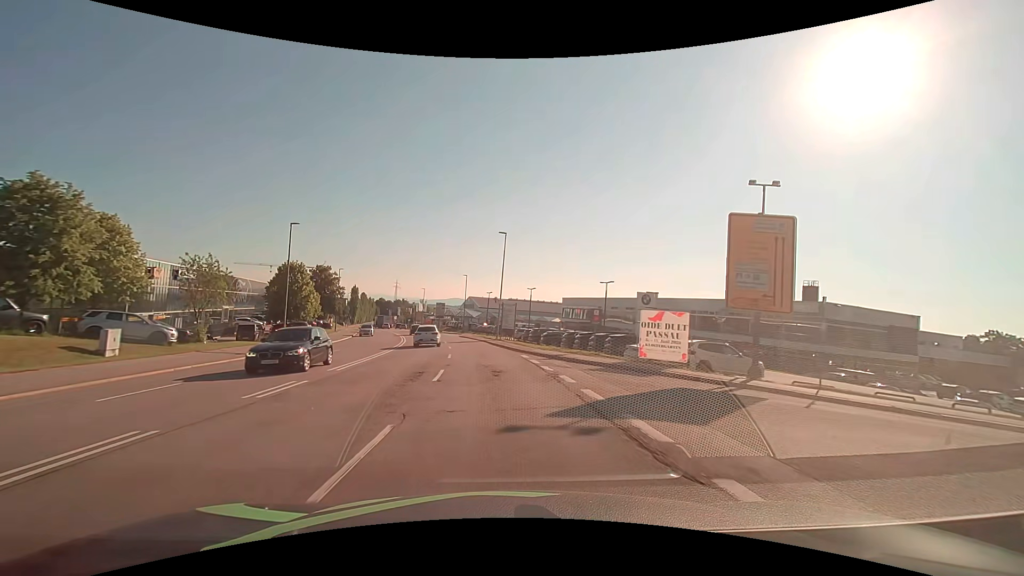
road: secondary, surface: asphalt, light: Day
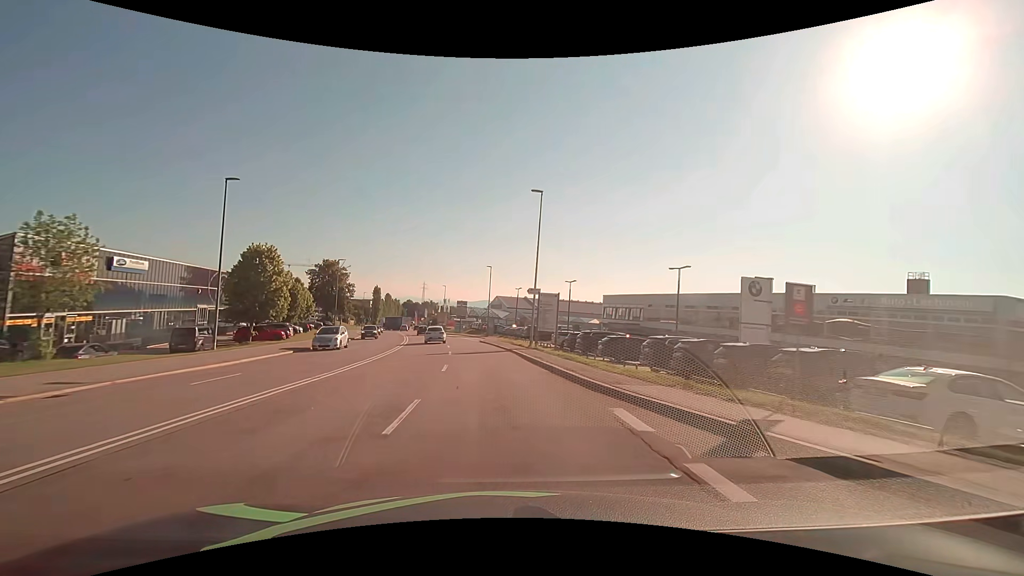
(-0.5, +15.3) m; -4°
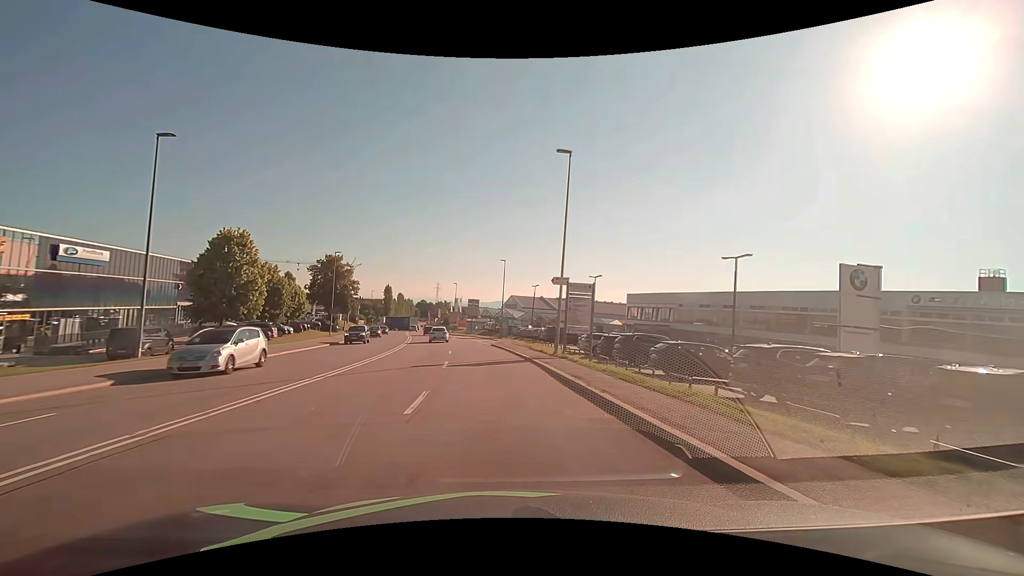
(-0.1, +7.6) m; -2°
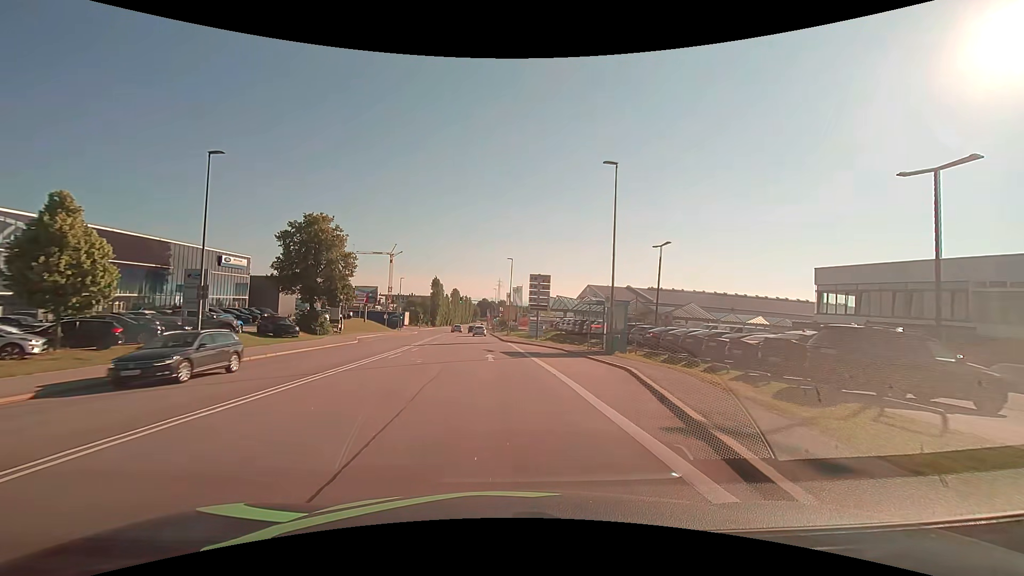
(-2.5, +38.0) m; -7°
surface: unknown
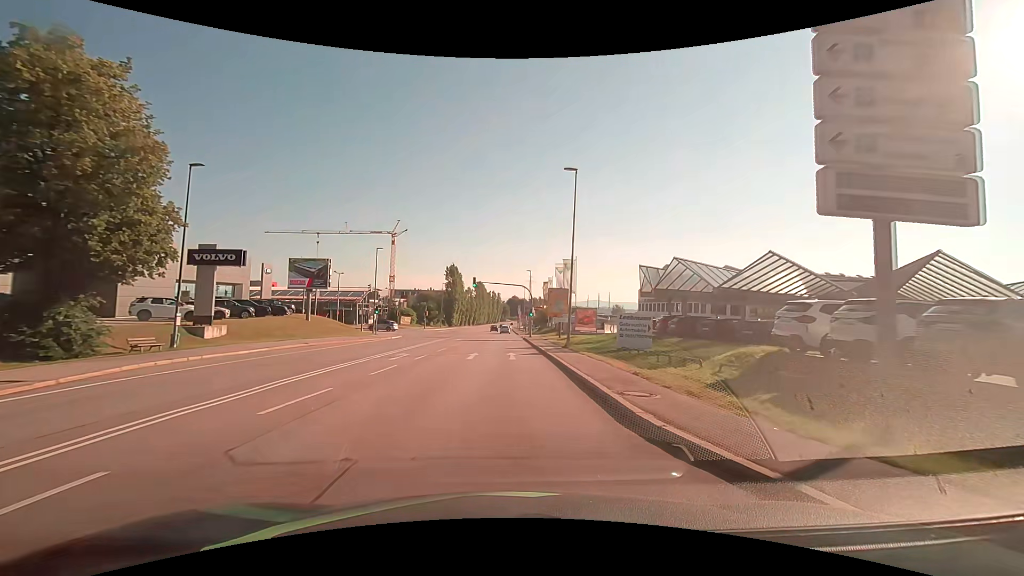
(-1.7, +38.3) m; -4°
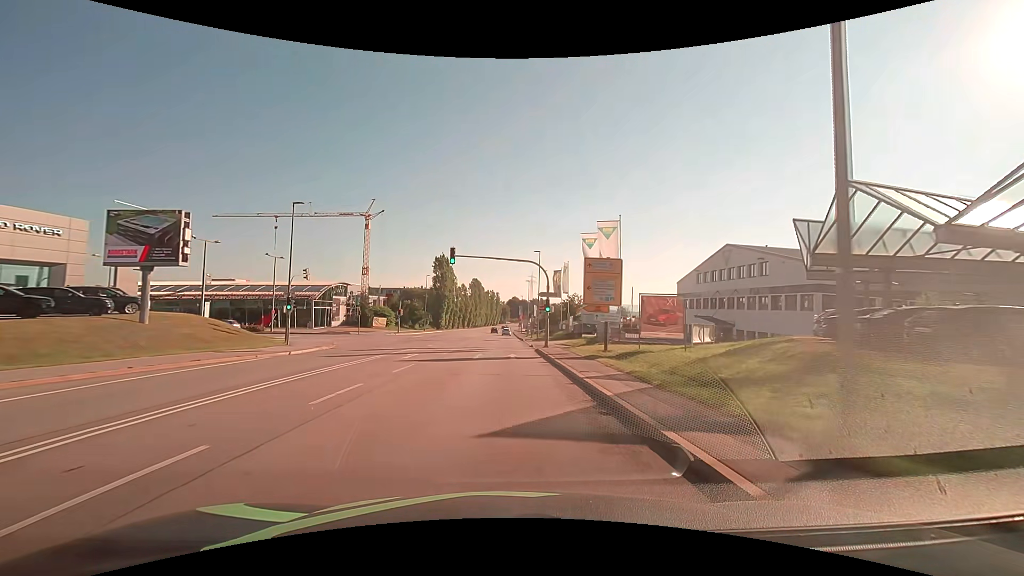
(0.0, +23.0) m; 0°
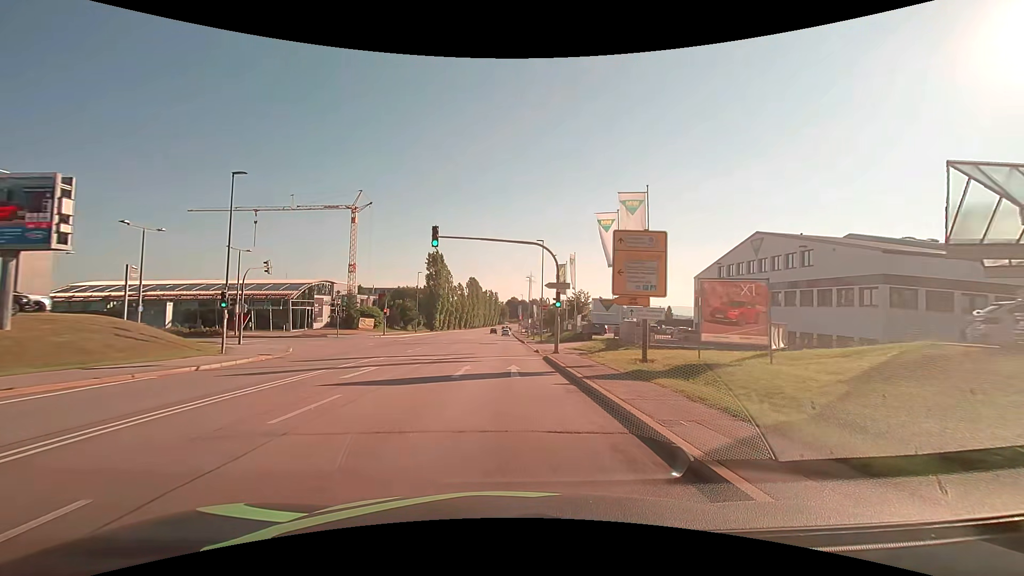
(0.0, +7.7) m; 0°
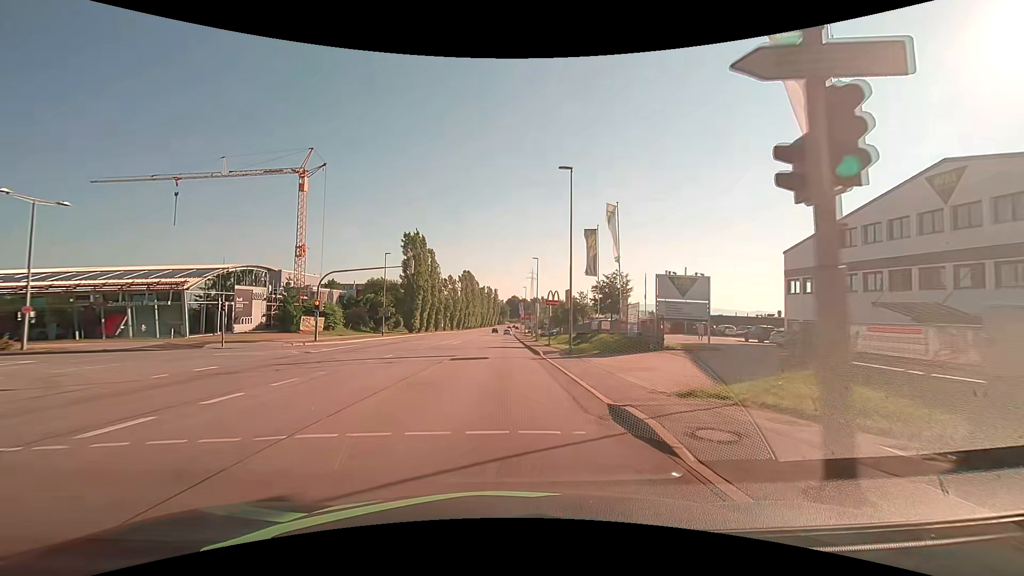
(0.0, +23.0) m; 0°
(0, +10) (0, +20) (0, +30) (0, +40) (0, +50) (0, +60) (0, +70) (0, +80) (0, +90) (0, +100) m
